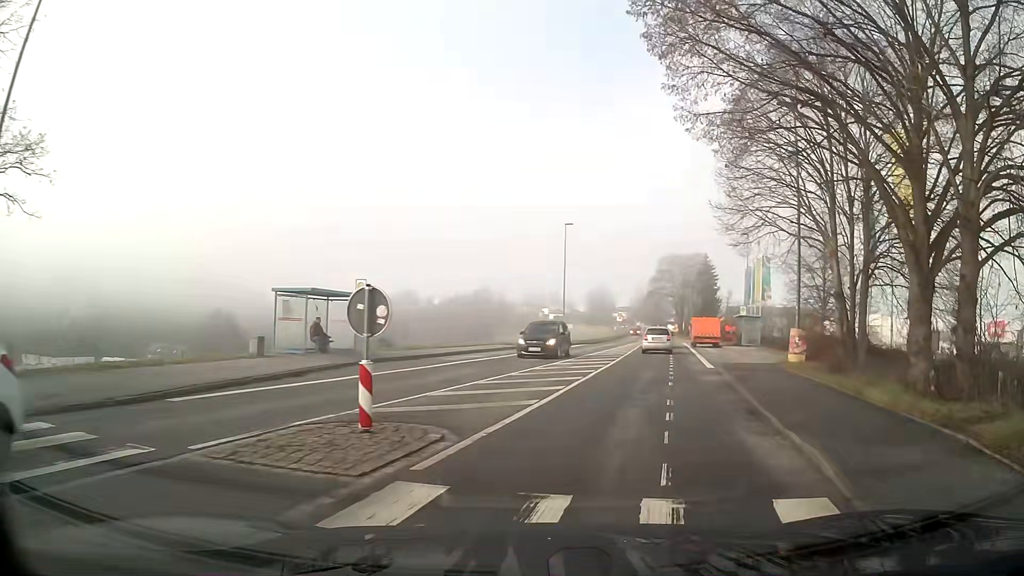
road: tertiary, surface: asphalt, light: Day
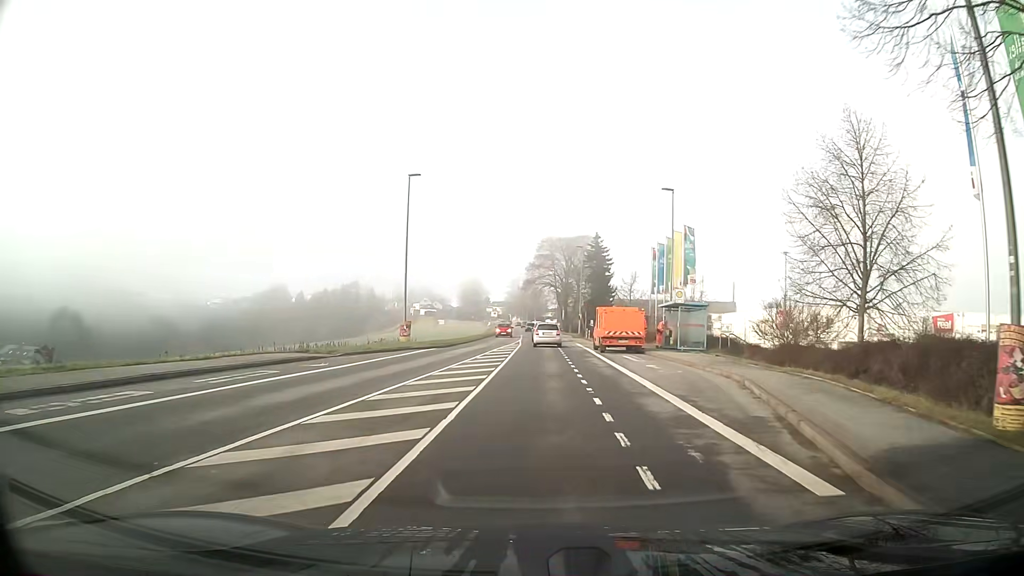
(+2.2, +18.5) m; +9°
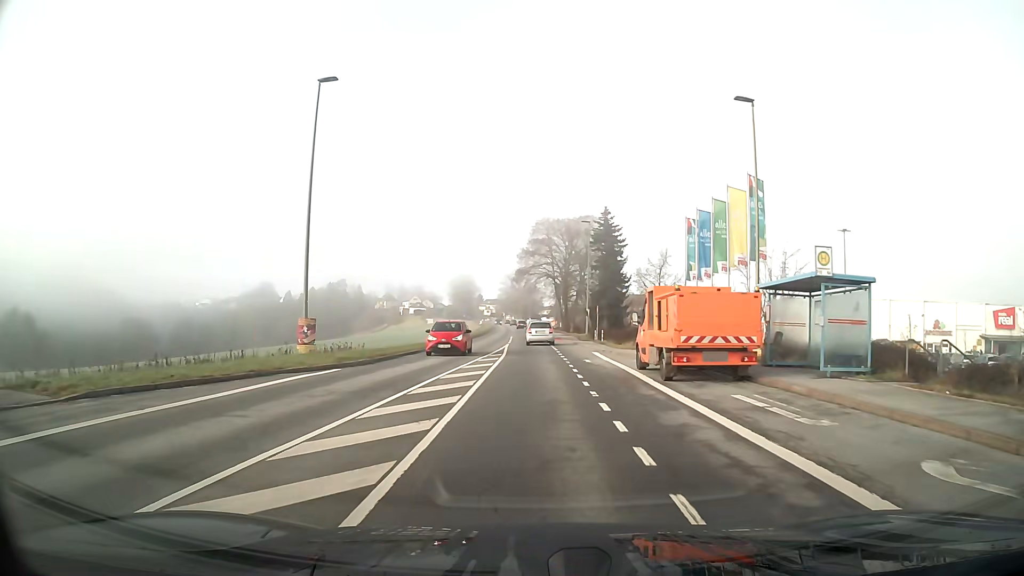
(+0.2, +17.4) m; 0°
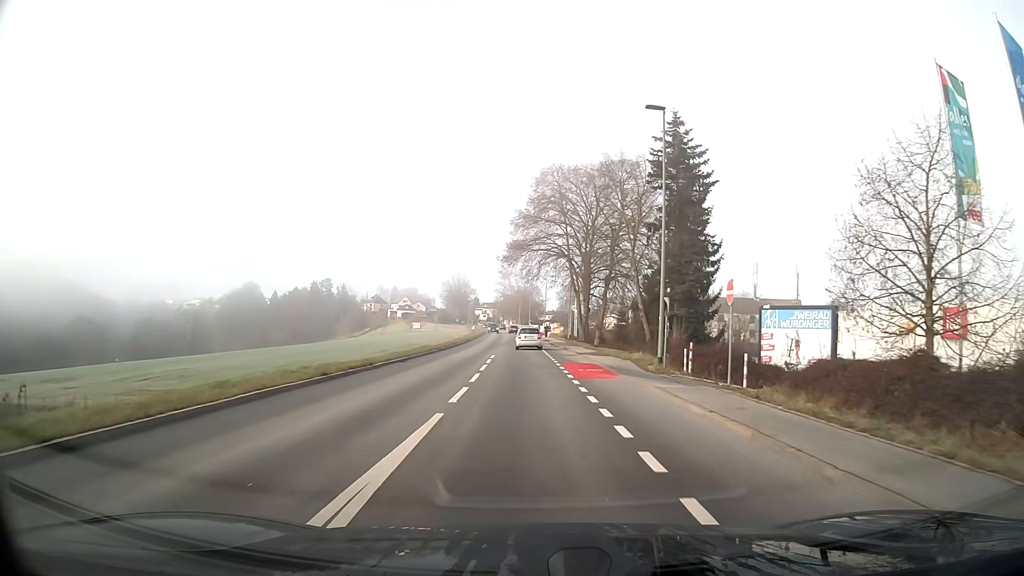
(-0.1, +32.3) m; 0°
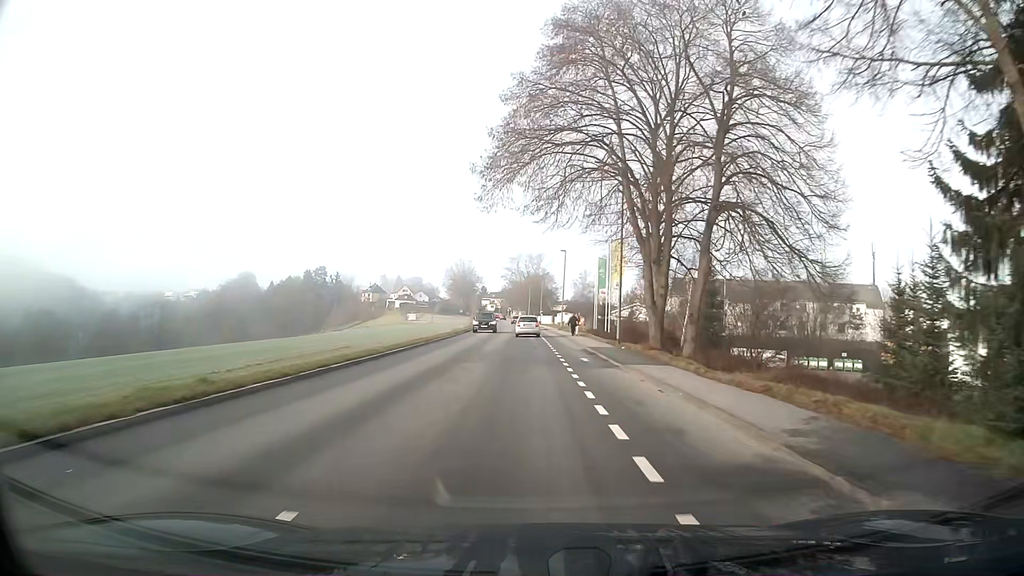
(-0.2, +29.0) m; -1°
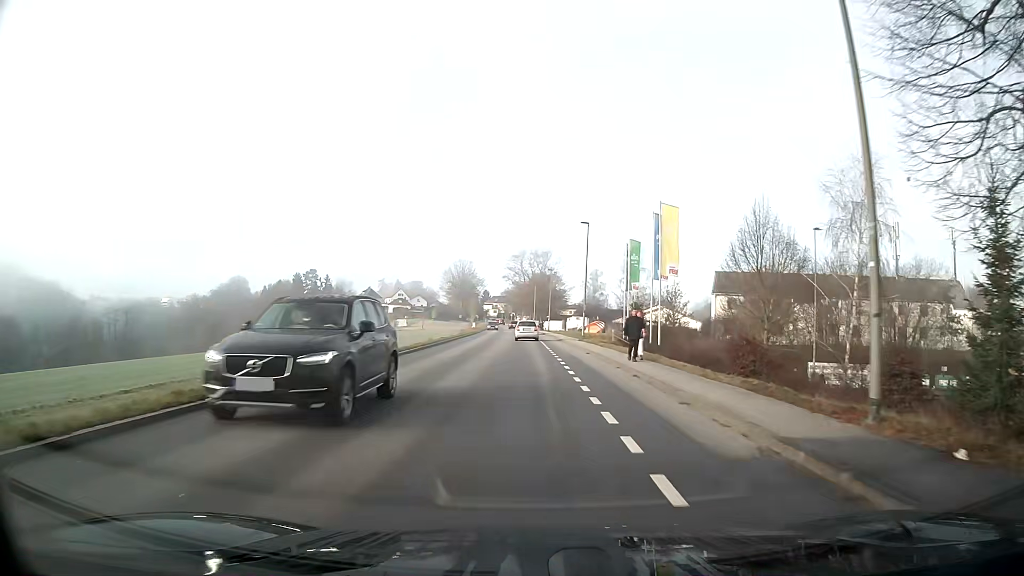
(-0.1, +23.0) m; 0°
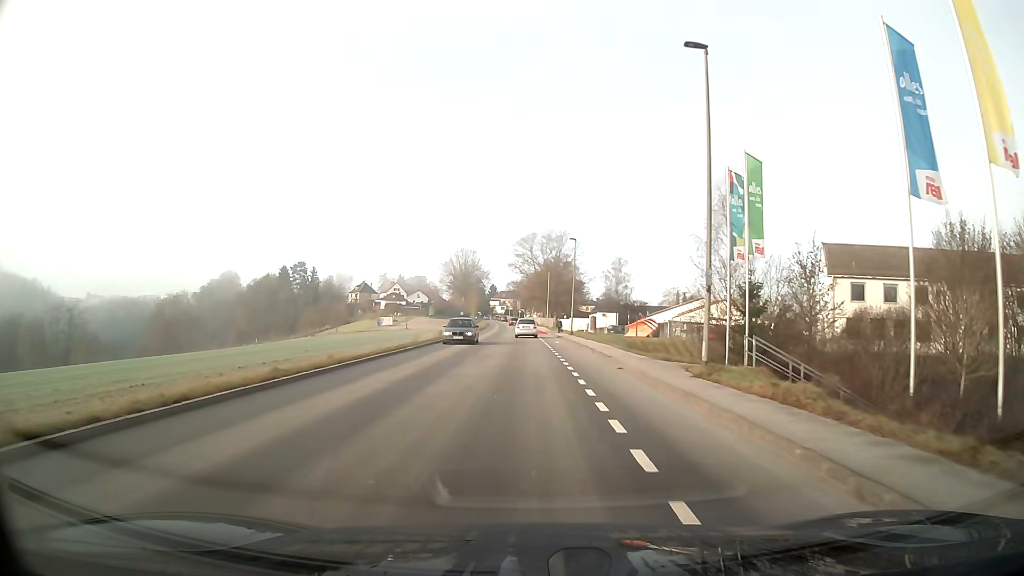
(-0.2, +31.1) m; -1°
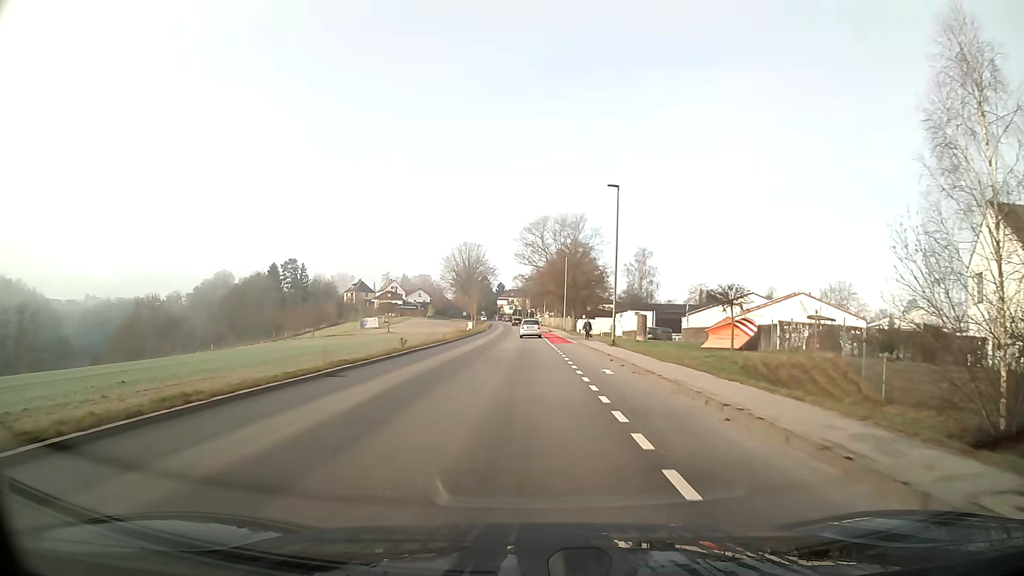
(-0.2, +23.1) m; -1°
